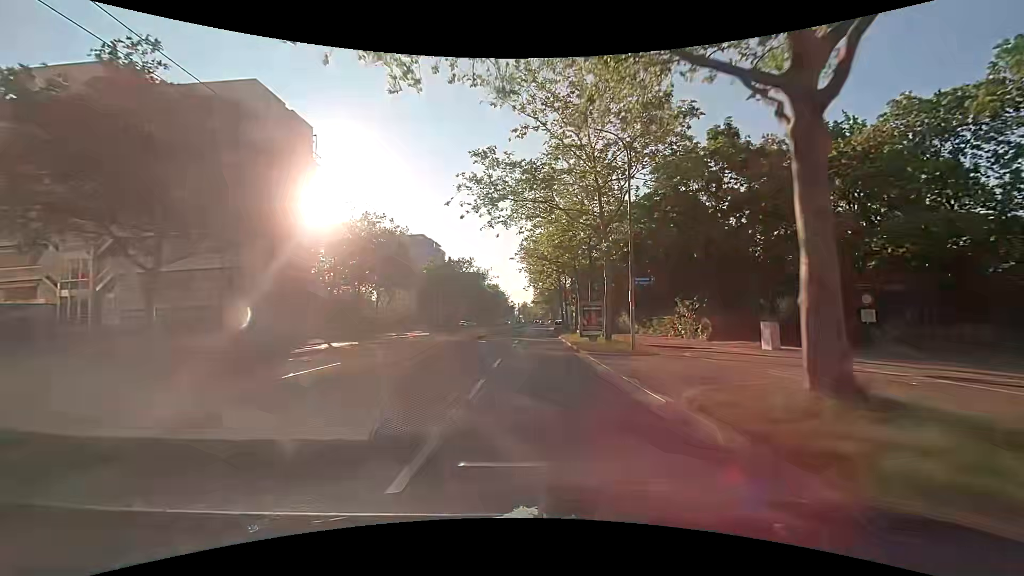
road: tertiary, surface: asphalt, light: Day
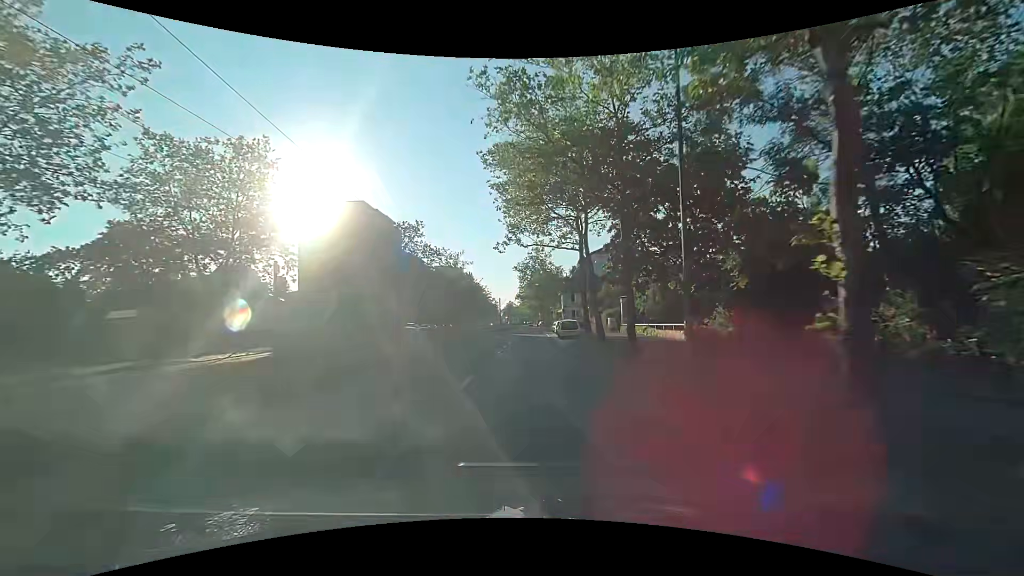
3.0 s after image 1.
(+0.3, +41.1) m; +1°
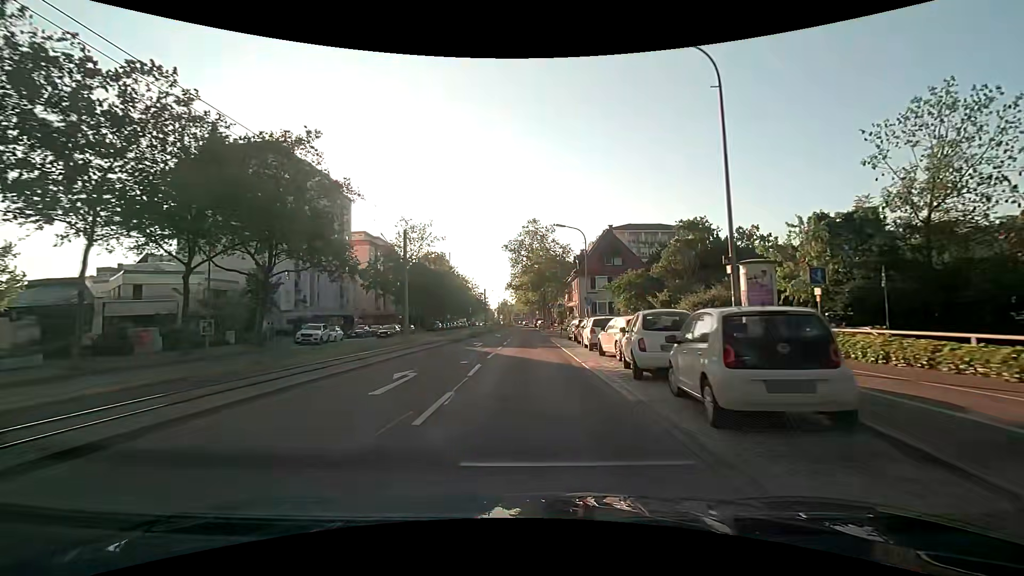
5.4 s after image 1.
(-0.1, +33.0) m; +1°
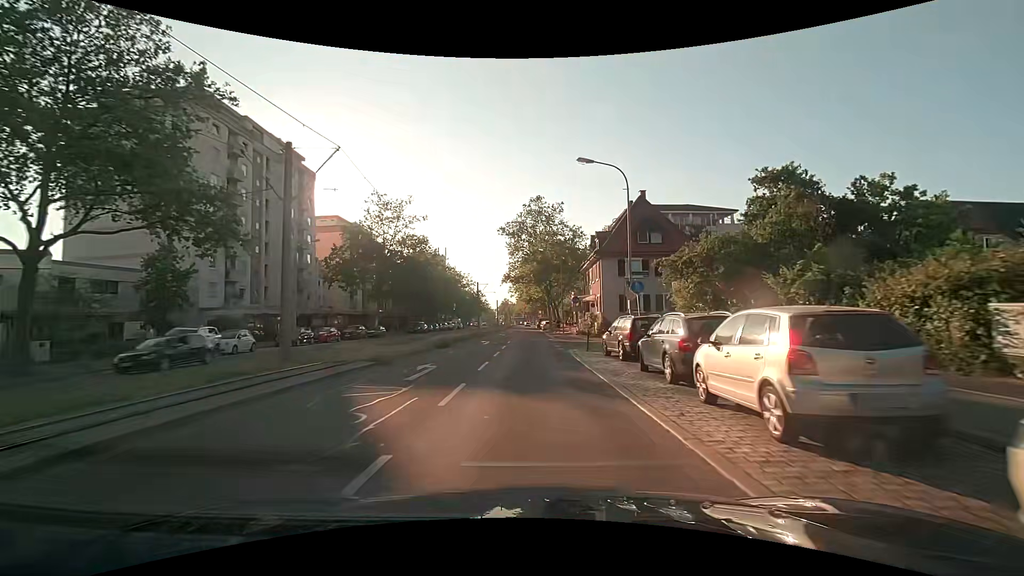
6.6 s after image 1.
(-0.1, +16.4) m; 0°
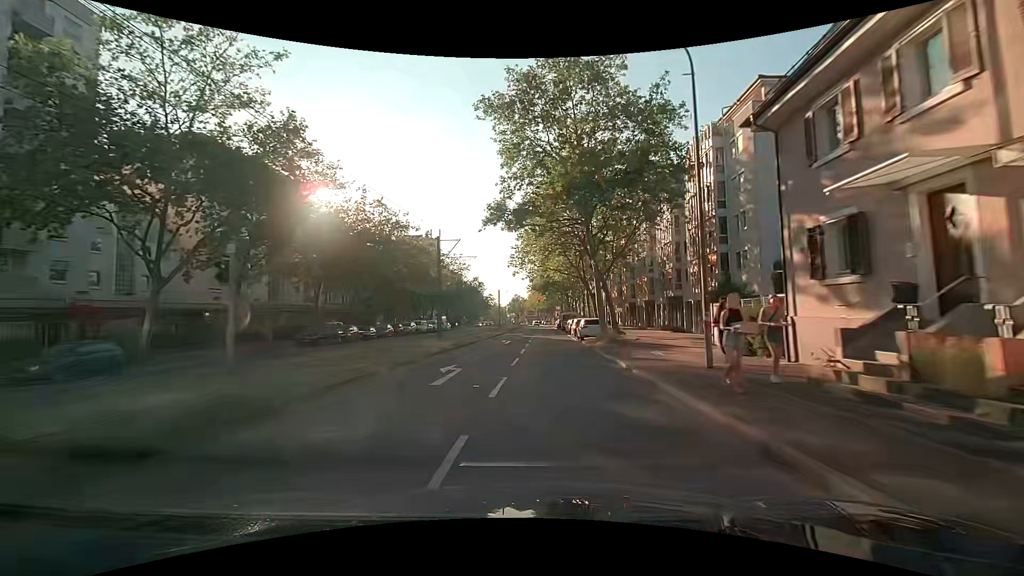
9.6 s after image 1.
(-0.4, +40.9) m; -1°
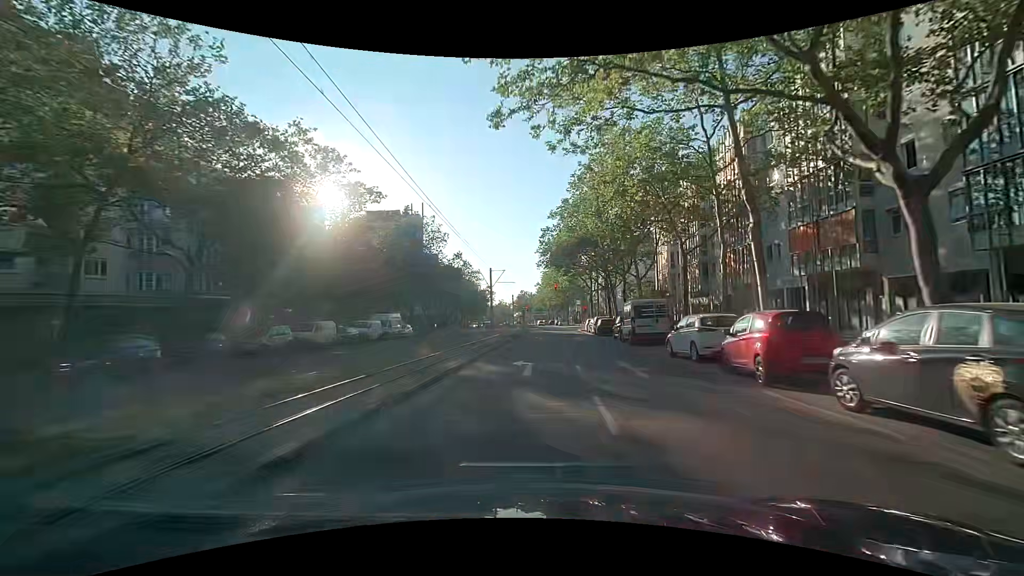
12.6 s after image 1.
(-0.6, +38.4) m; -1°
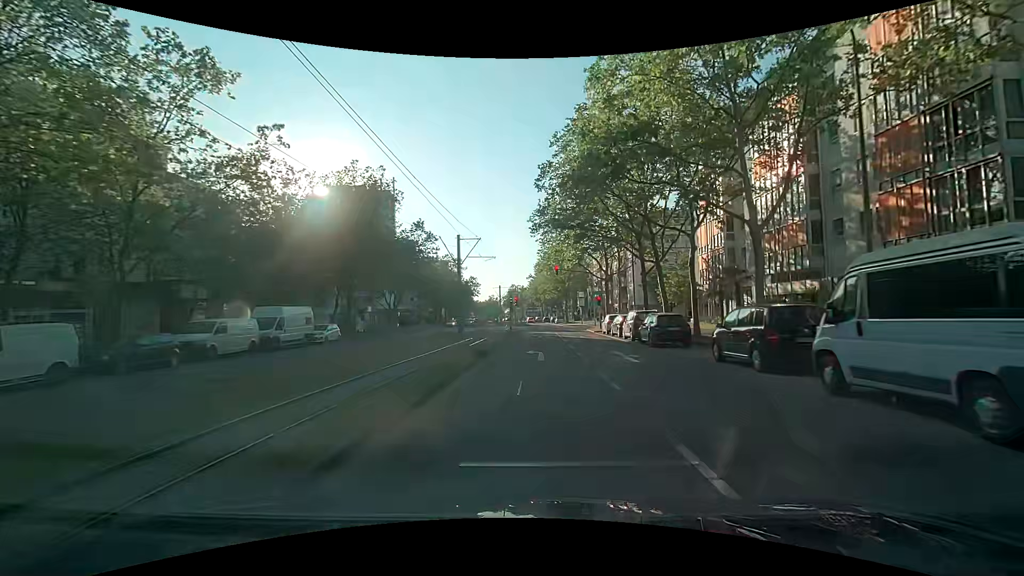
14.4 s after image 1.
(+0.3, +20.3) m; +2°
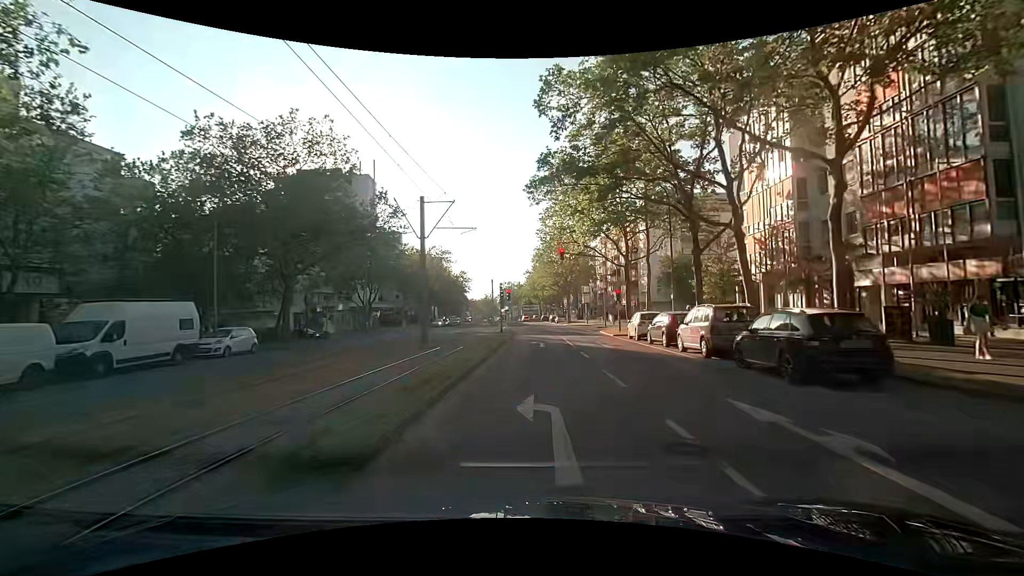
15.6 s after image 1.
(-0.1, +11.1) m; -1°
